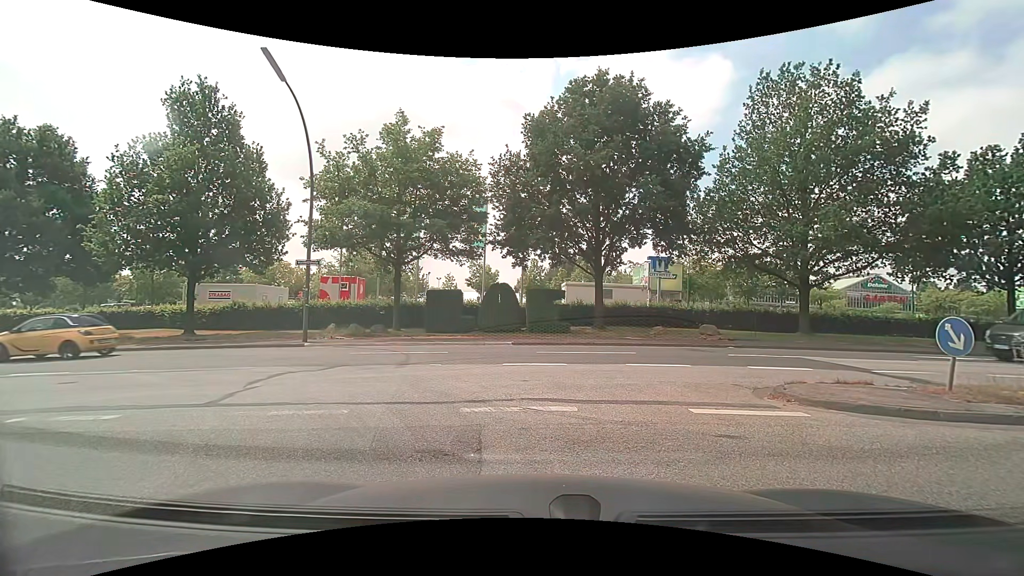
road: motorway_link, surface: asphalt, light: Day
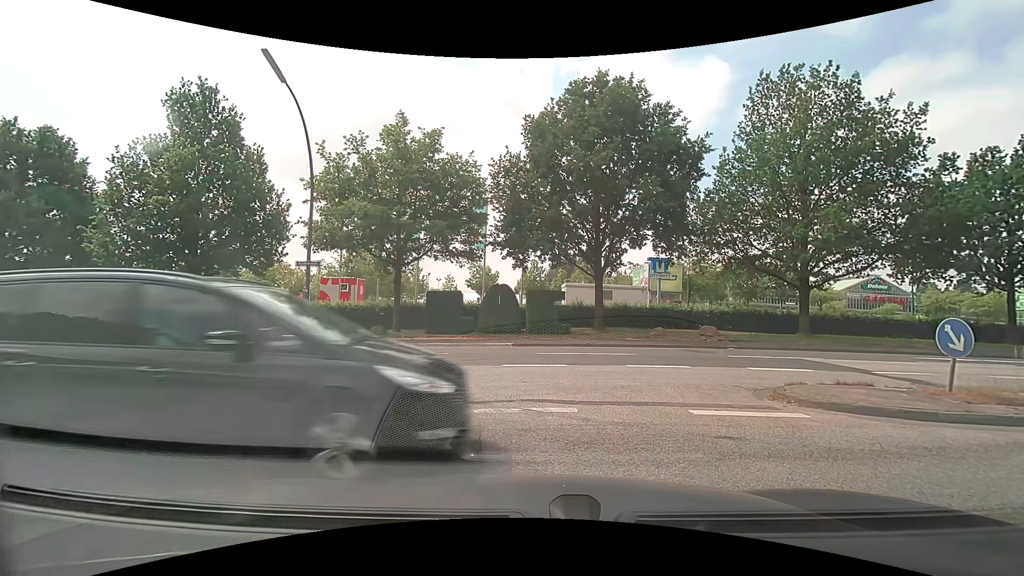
(0.0, +0.1) m; 0°
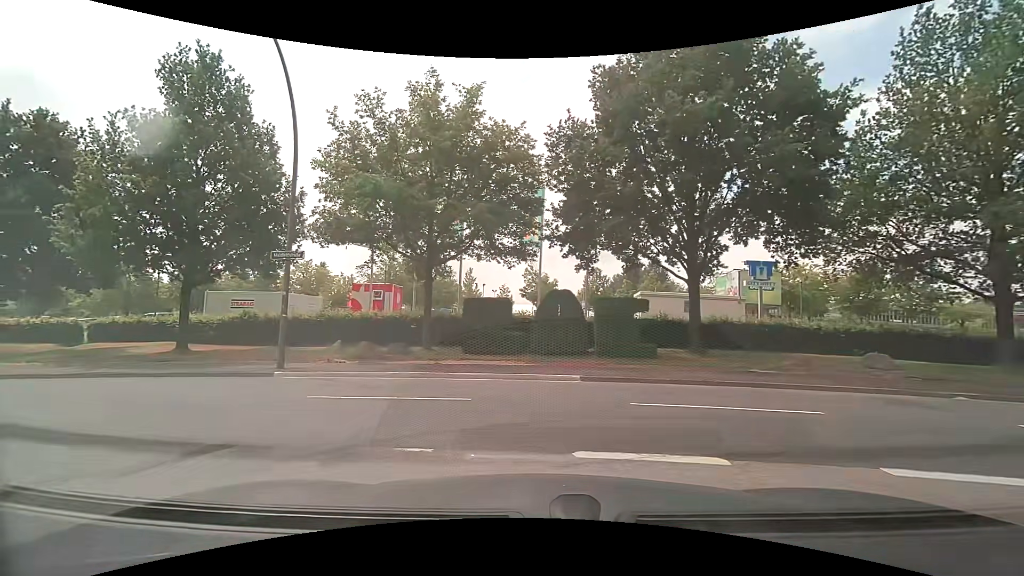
(-0.5, +7.3) m; -7°
(-3, +9) (-12, +13) (-22, +14) (-32, +15) (-42, +15) (-52, +15) (-62, +15) (-72, +15) (-82, +15) (-92, +14) m
